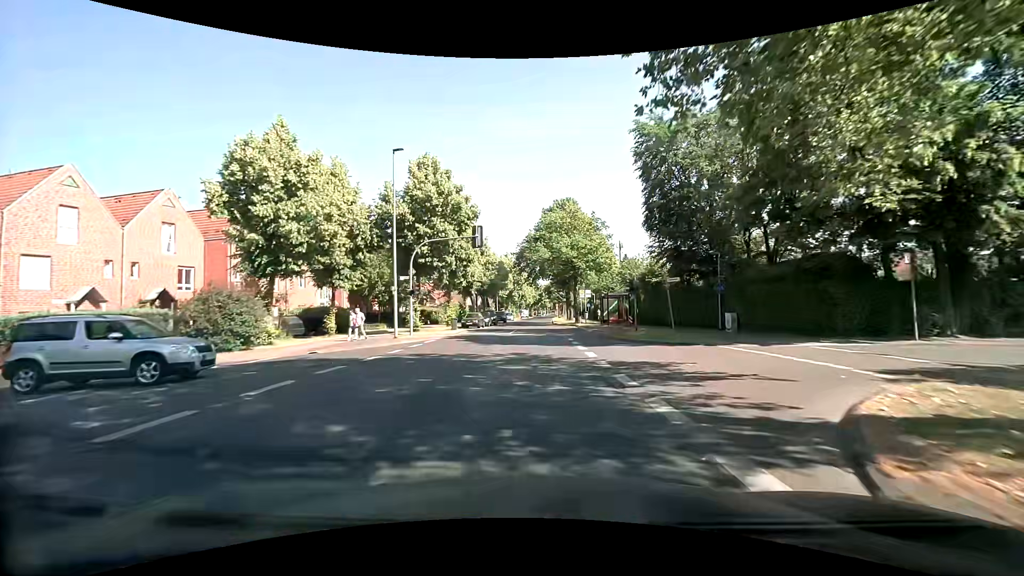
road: tertiary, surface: asphalt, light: Day
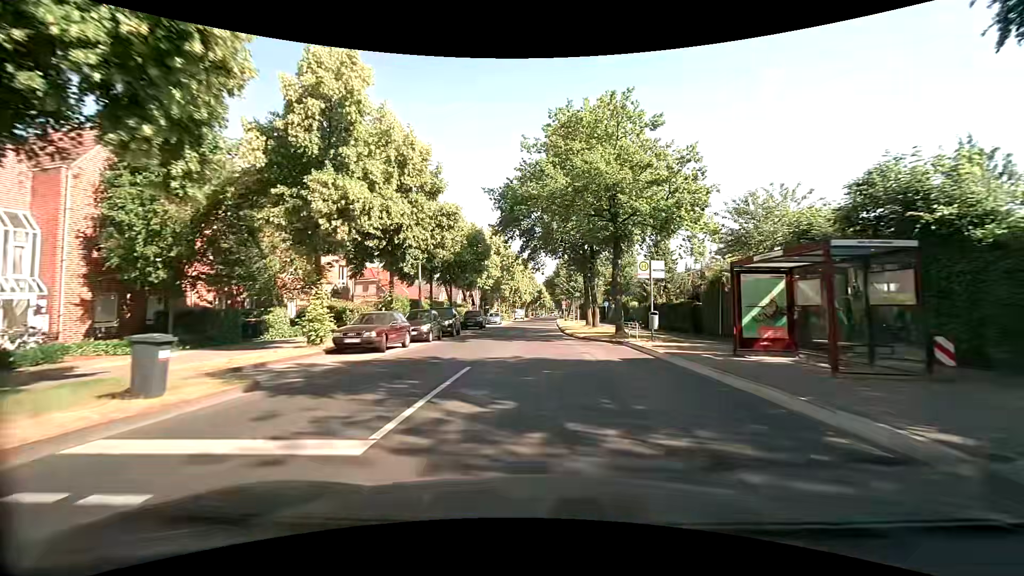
(+0.1, +28.2) m; 0°
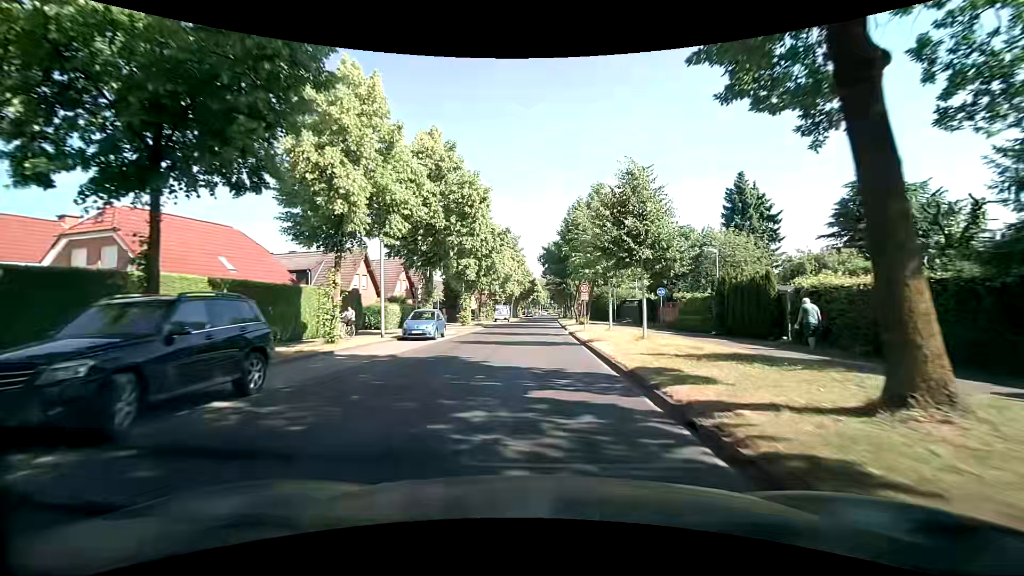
(+0.3, +35.6) m; +1°
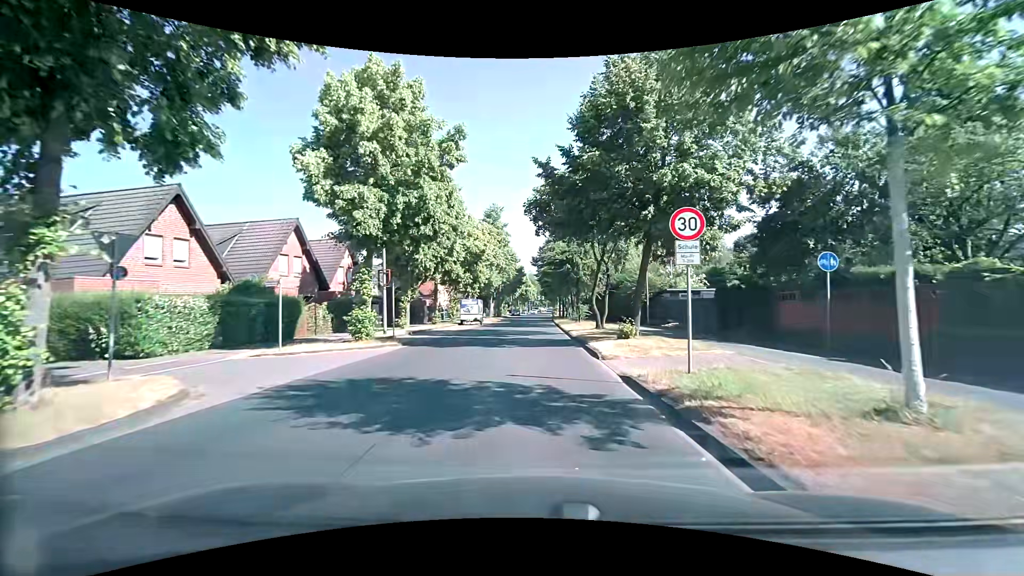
(+0.3, +22.7) m; +1°
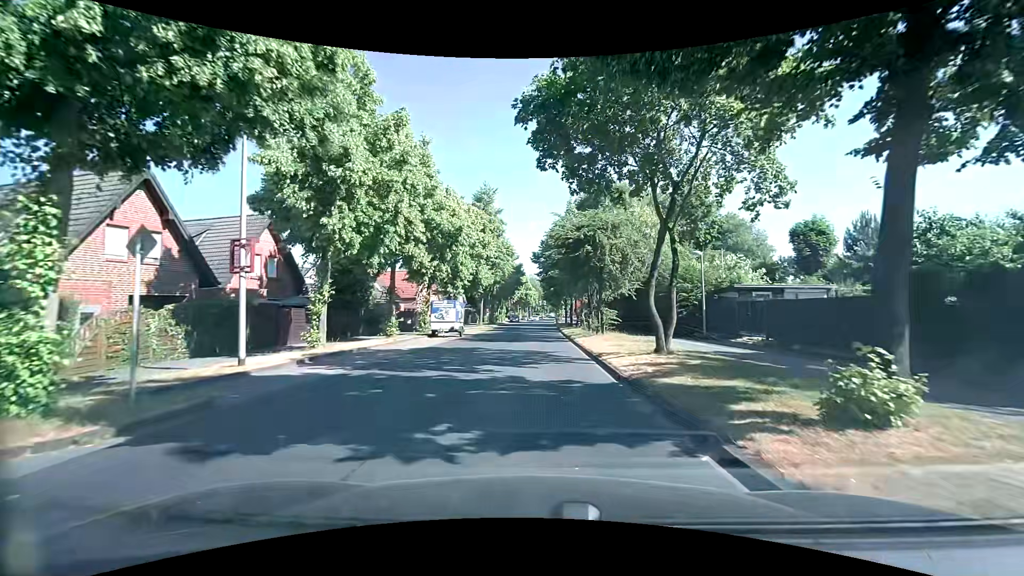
(+0.1, +12.8) m; +1°
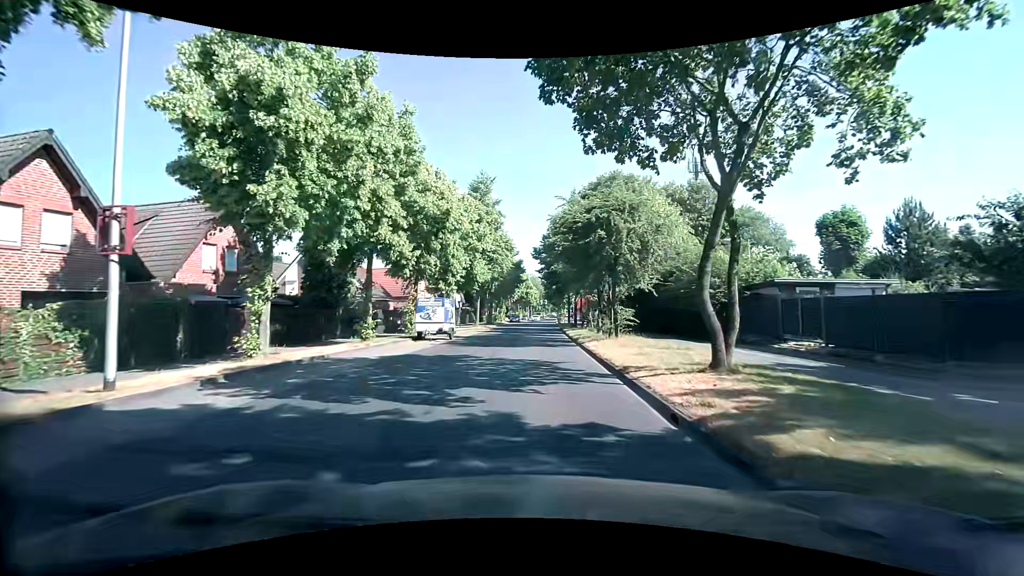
(-0.1, +4.2) m; -1°
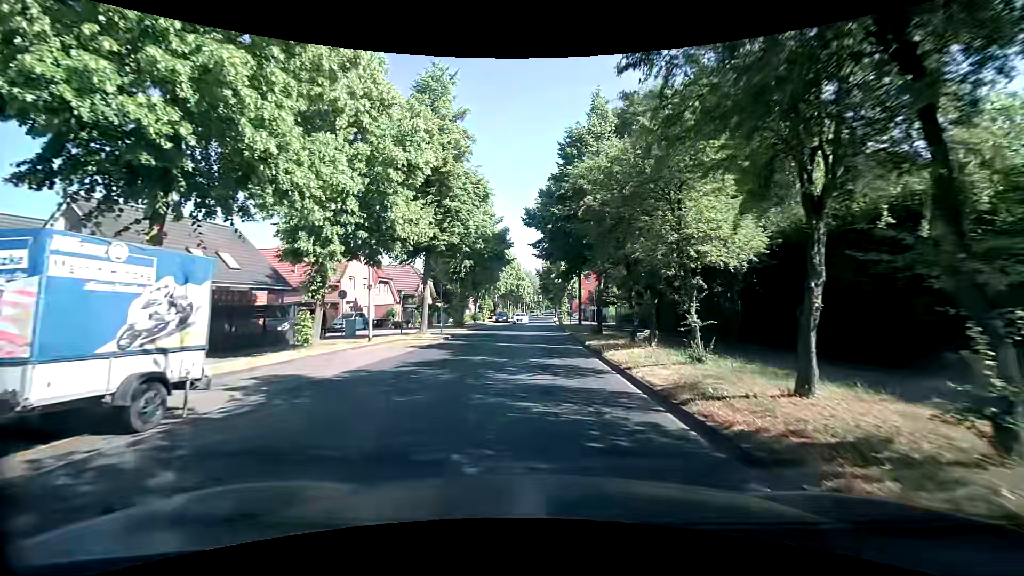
(+0.2, +21.7) m; +2°
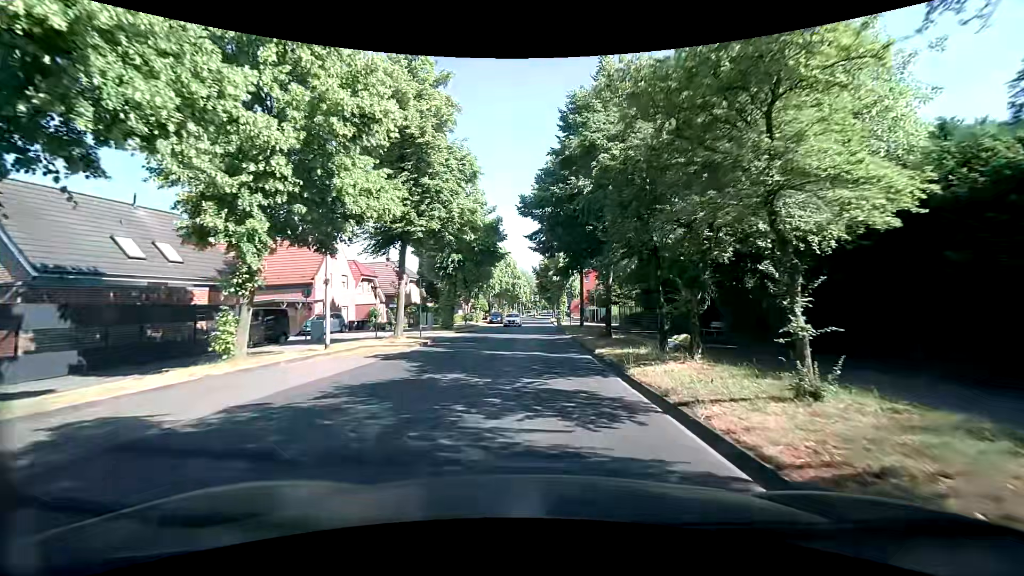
(-0.1, +4.4) m; -1°
(0, +10) (0, +20) (0, +30) (0, +40) (0, +50) (+1, +60) (+1, +70) (+1, +80) (+1, +90) (+2, +100) m
